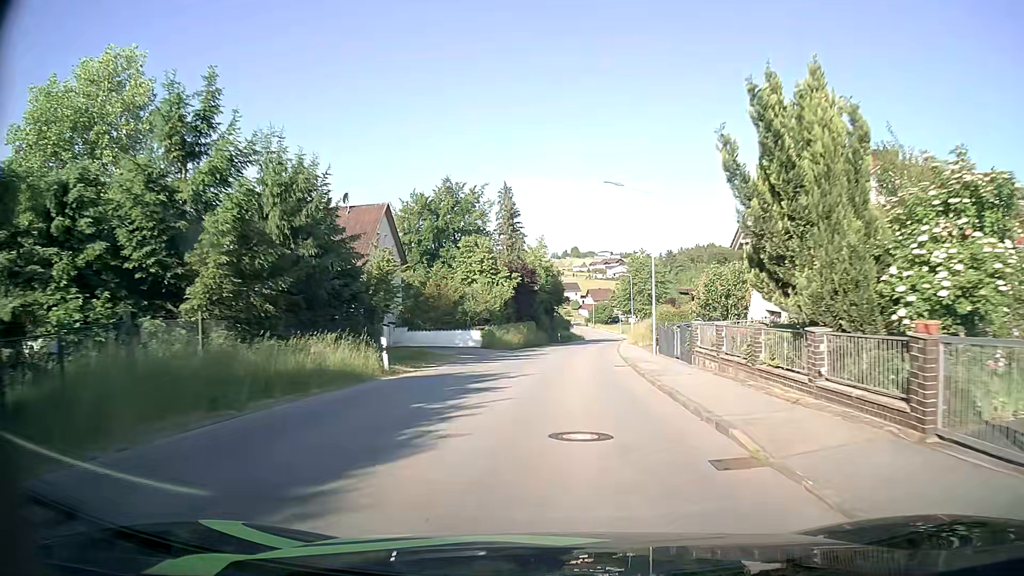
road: tertiary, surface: asphalt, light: Day
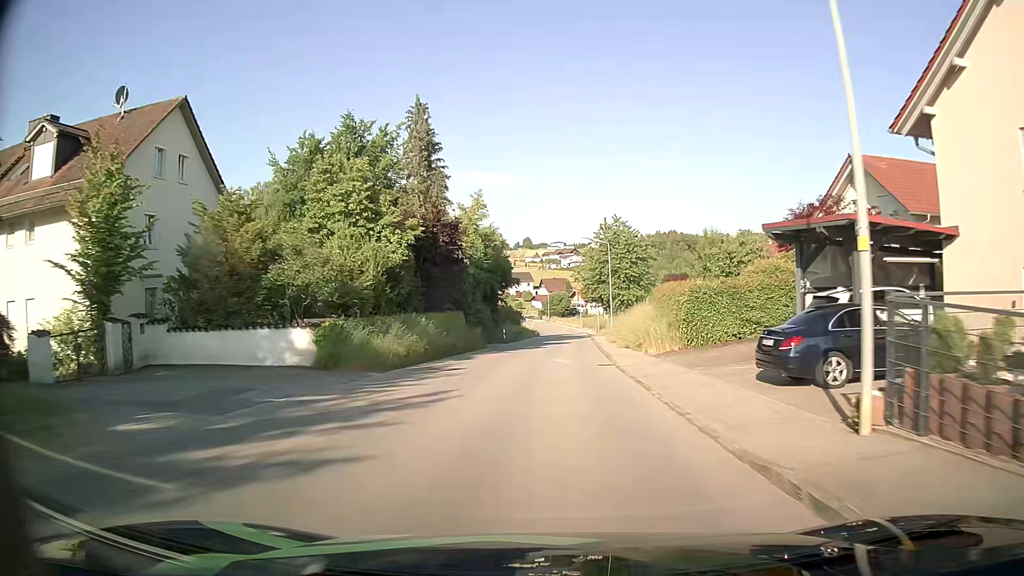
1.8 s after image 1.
(+0.8, +23.8) m; +4°
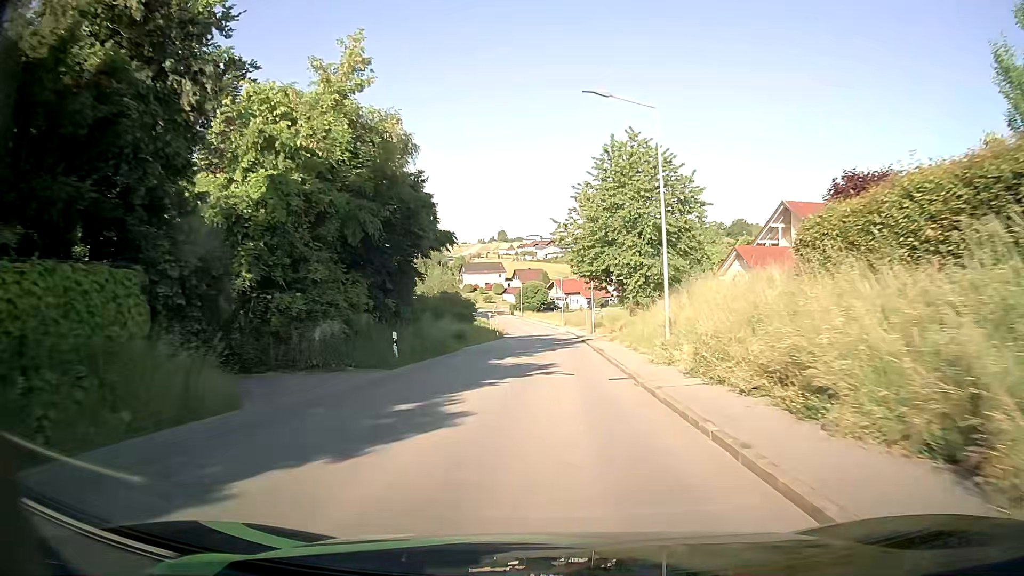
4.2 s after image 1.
(+0.6, +31.8) m; +2°
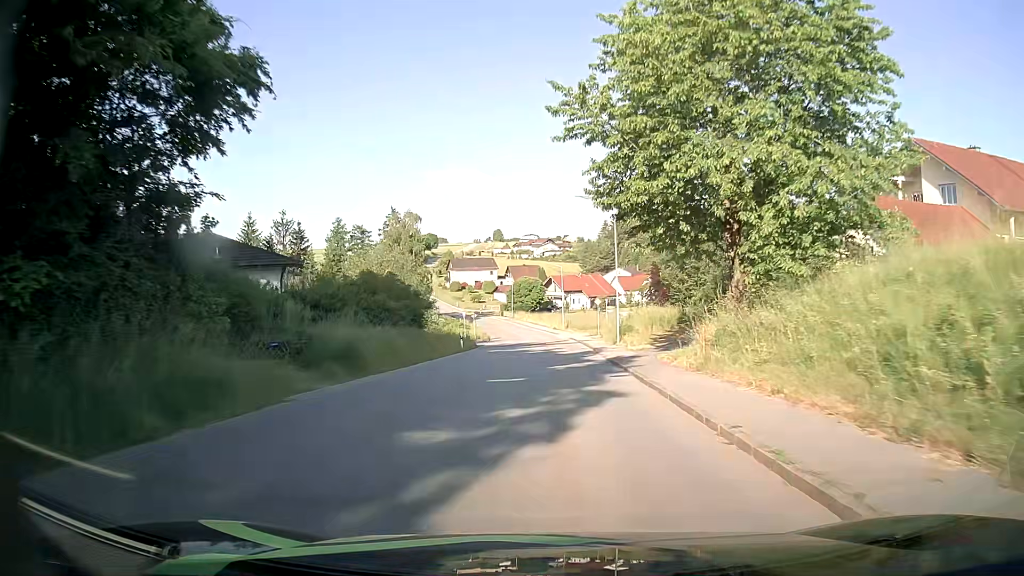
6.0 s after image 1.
(+0.1, +23.9) m; 0°
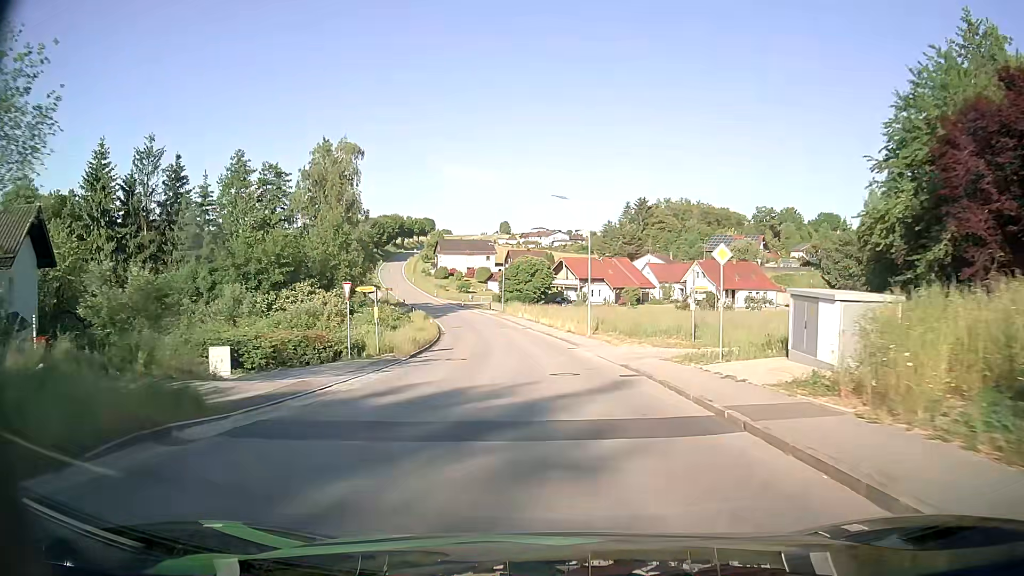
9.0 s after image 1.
(-0.2, +39.5) m; -1°
(0, +10) (0, +20) (-1, +30) (-2, +40) (-3, +50) (-5, +60) (-7, +69) (-10, +79) (-12, +89) (-16, +98) m
